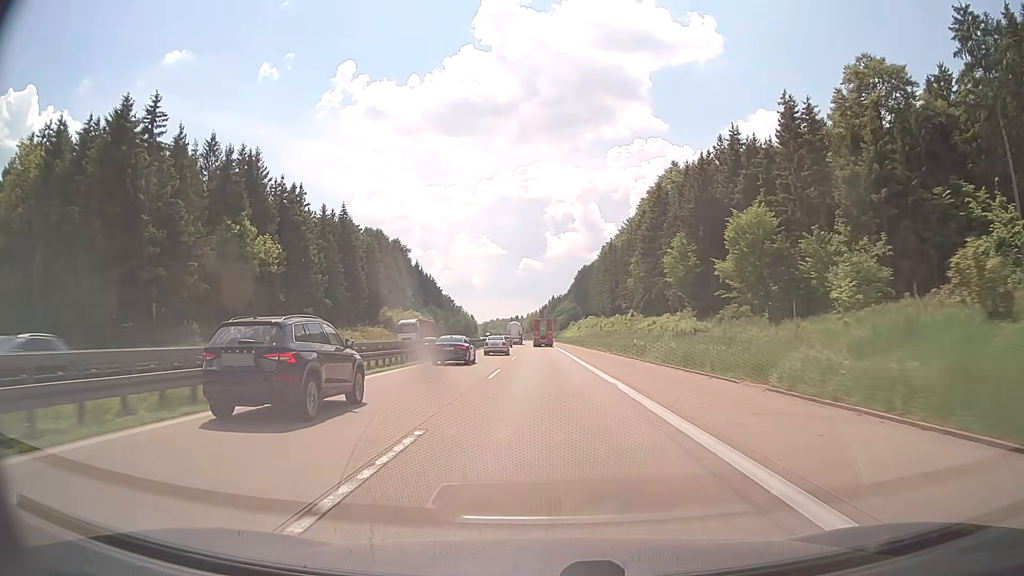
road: motorway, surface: concrete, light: Day
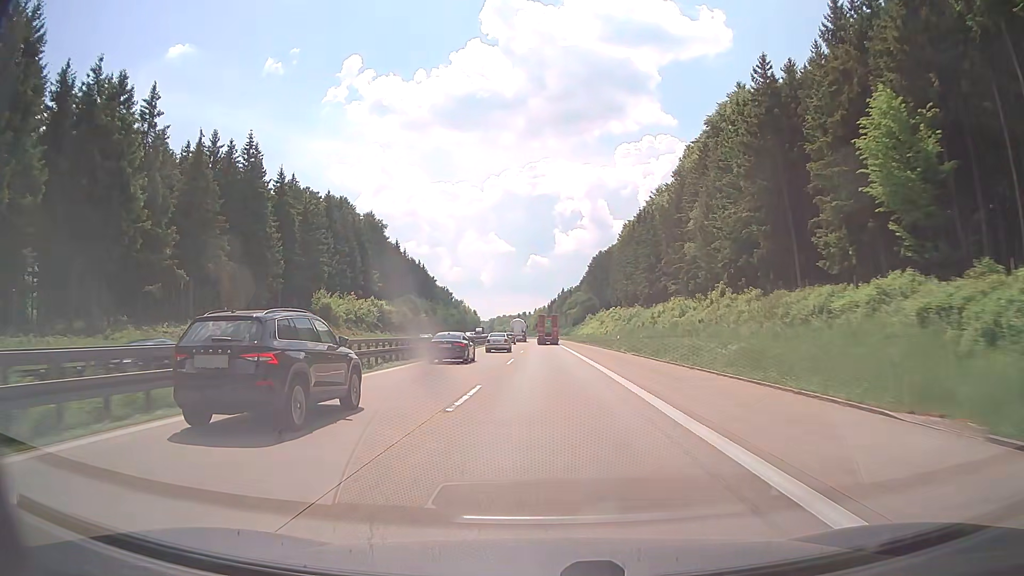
(-0.2, +45.9) m; -1°
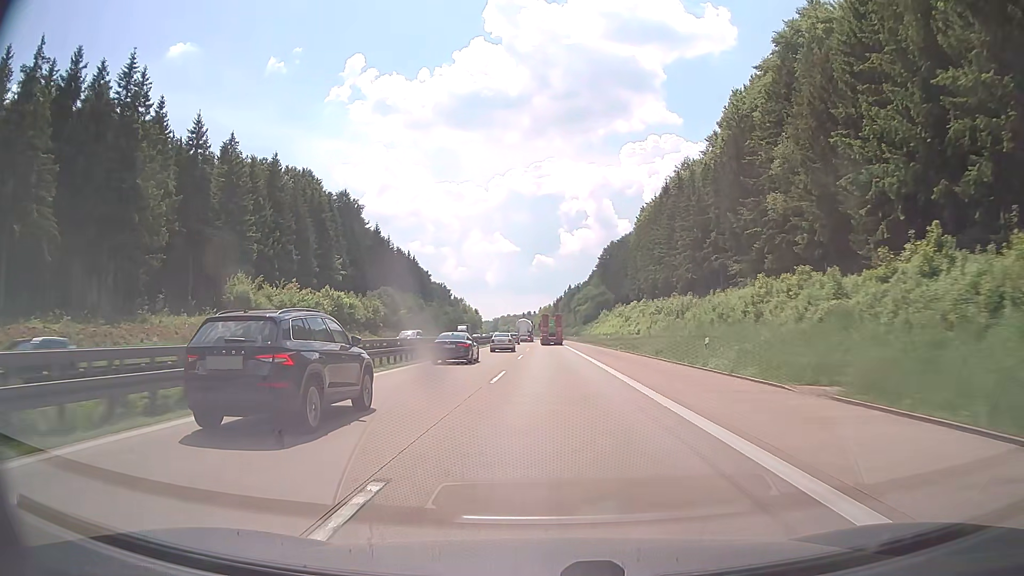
(-0.1, +29.4) m; 0°
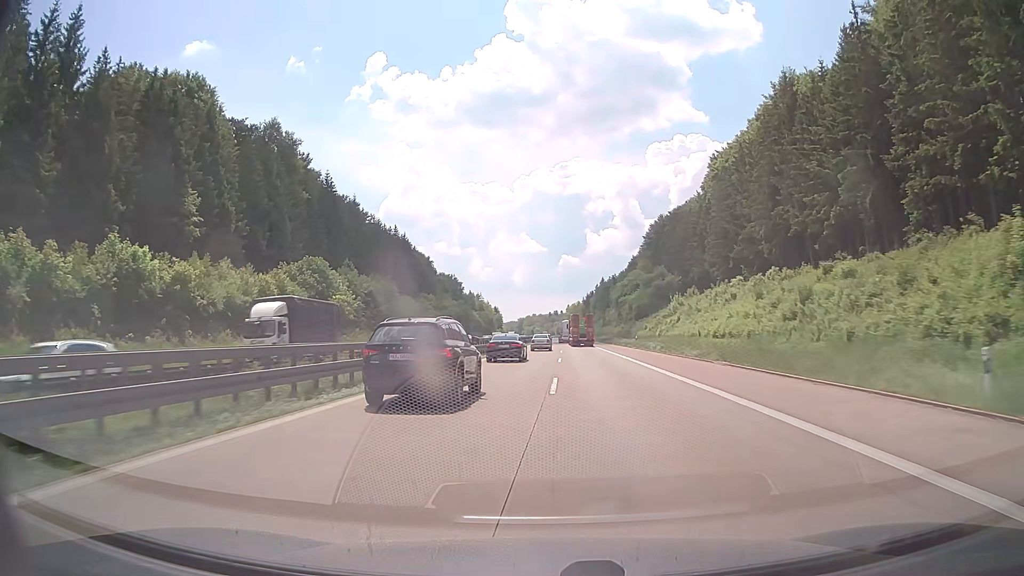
(-1.0, +56.7) m; -2°
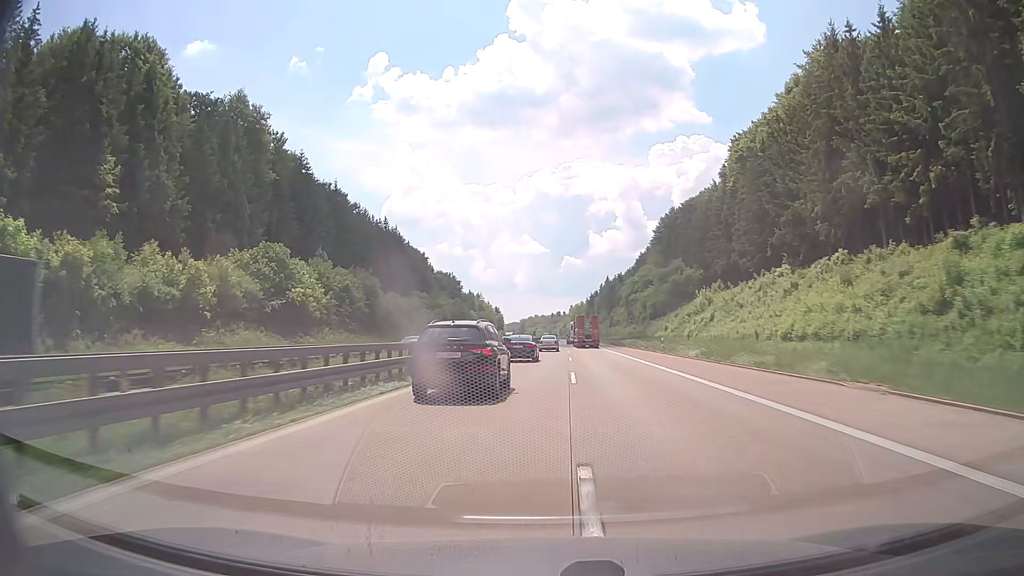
(0.0, +14.1) m; 0°
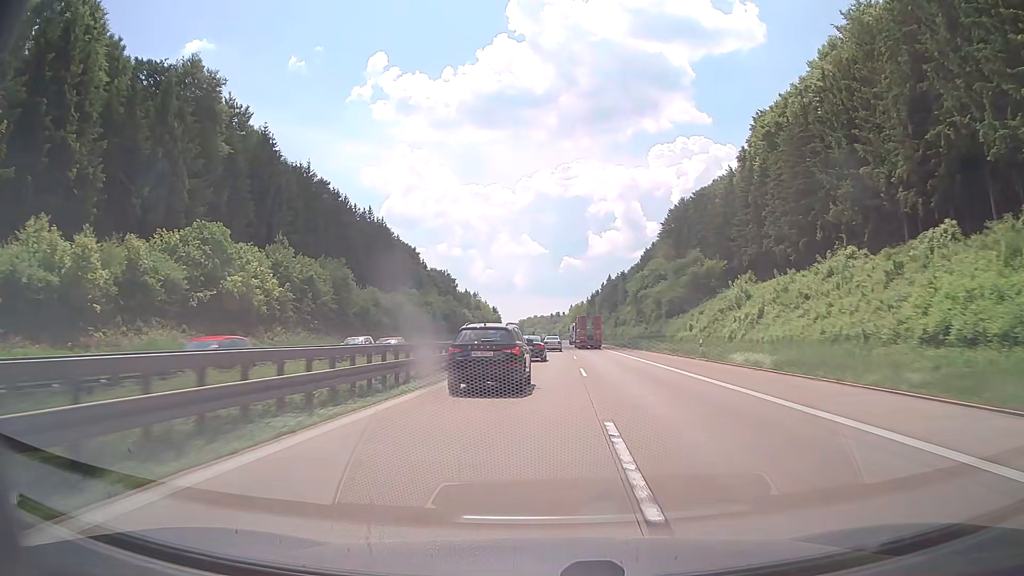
(0.0, +14.2) m; 0°
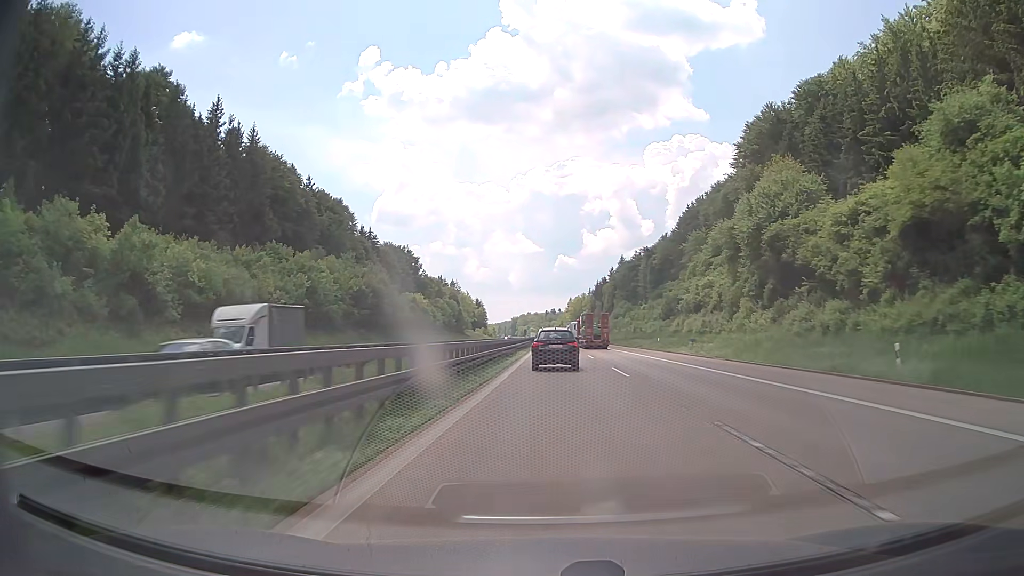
(+0.2, +72.6) m; +1°
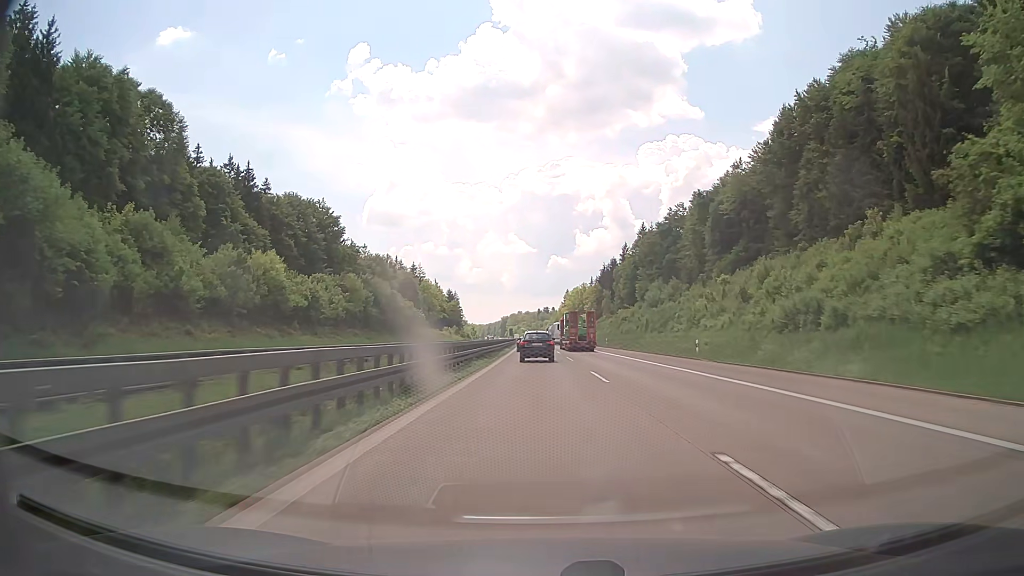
(+1.0, +75.0) m; +1°
(0, +10) (0, +20) (0, +30) (-1, +40) (-1, +50) (-1, +60) (-1, +70) (-2, +80) (-2, +90) (-2, +100) m
